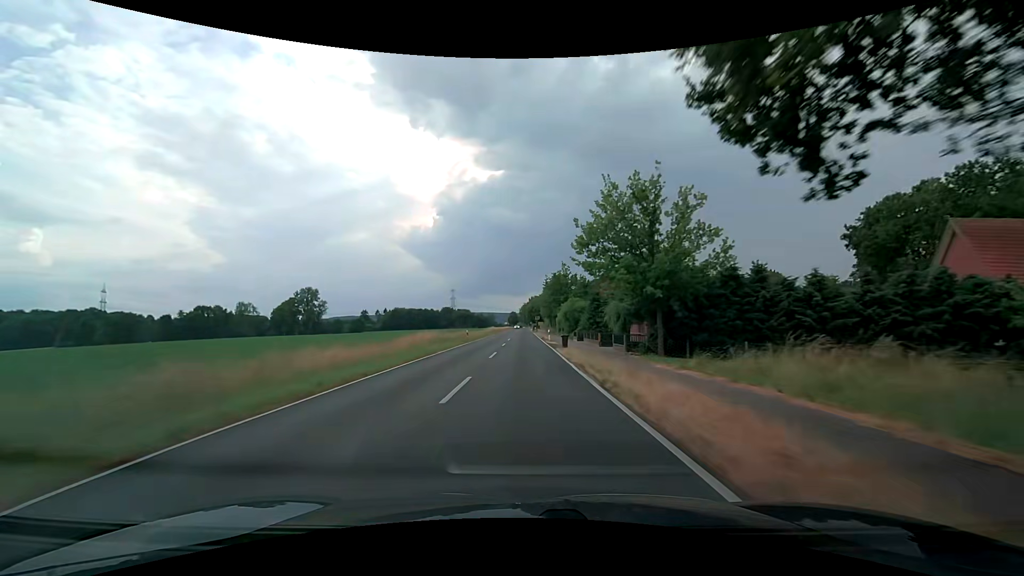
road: secondary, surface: asphalt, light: Day
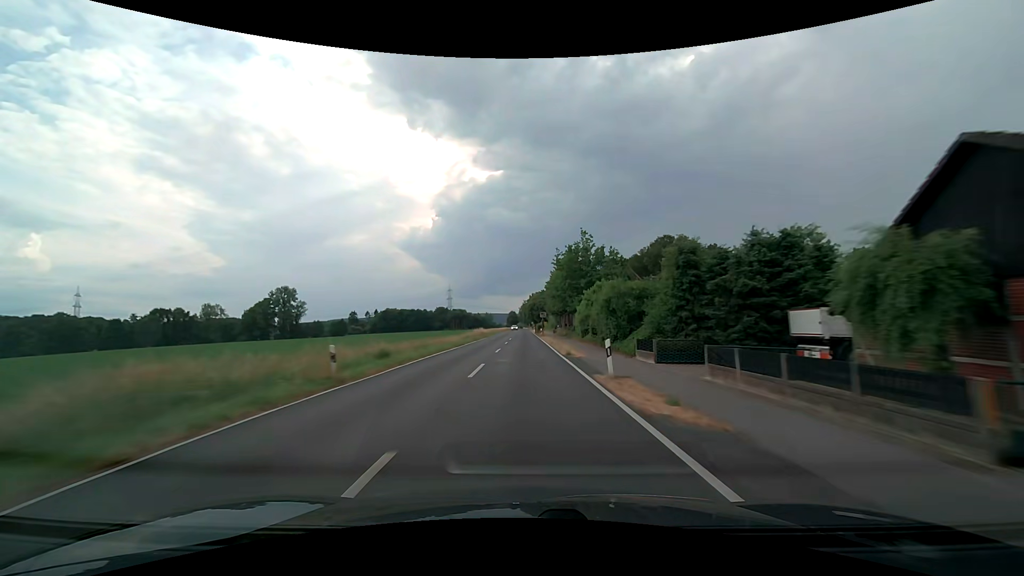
(+0.2, +31.6) m; 0°
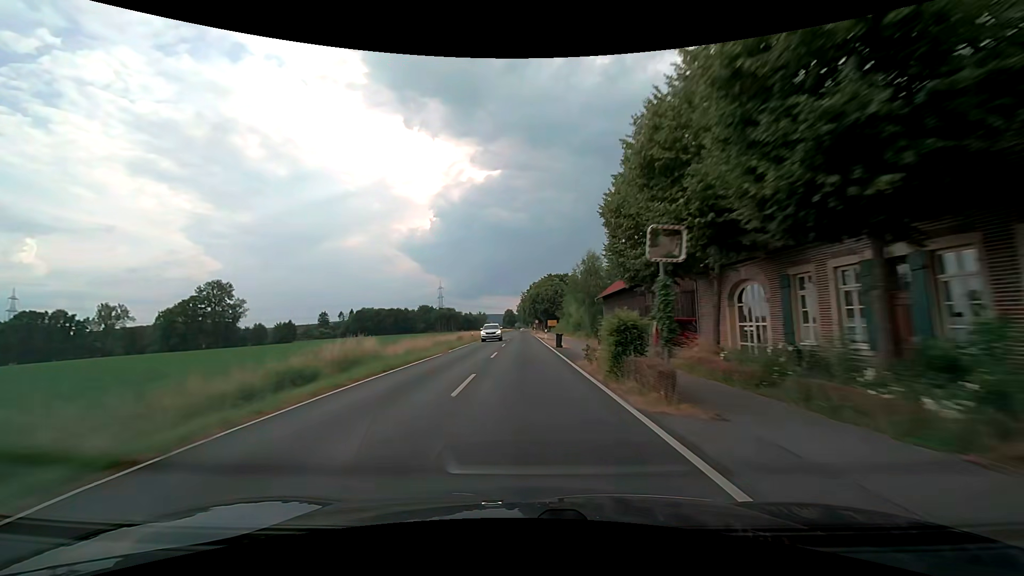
(-0.2, +63.1) m; 0°
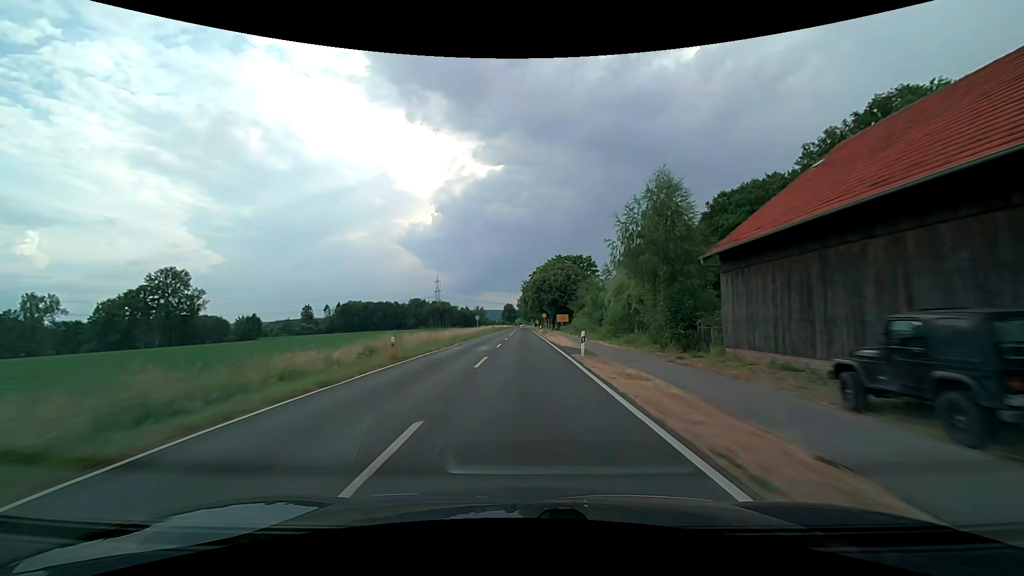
(-0.3, +30.9) m; -1°
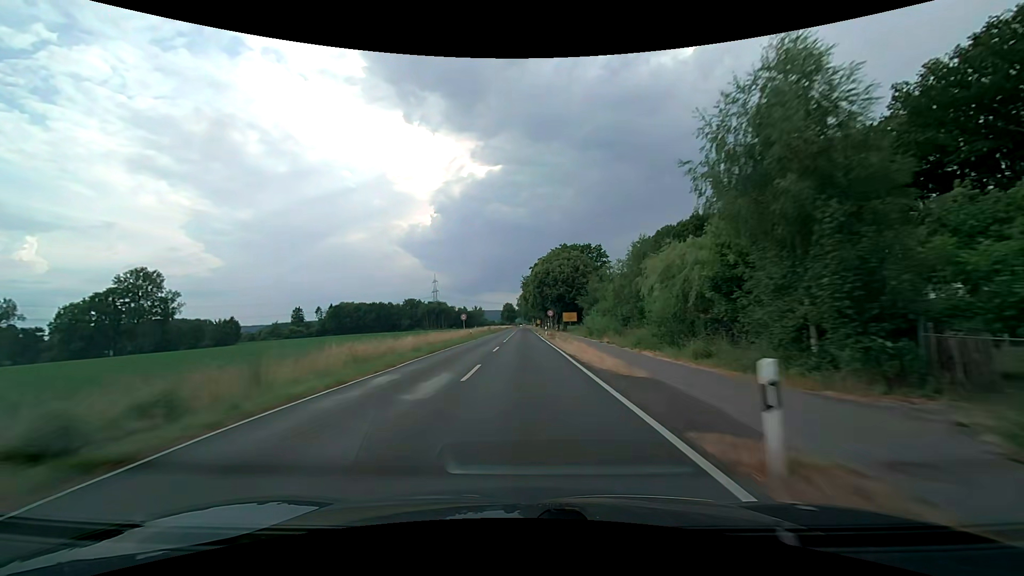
(0.0, +14.7) m; 0°
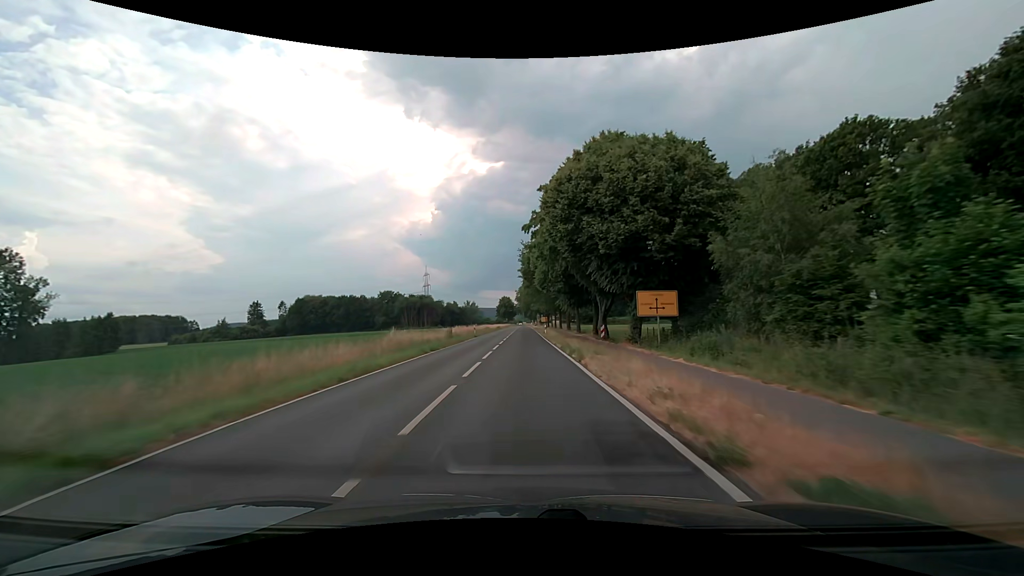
(-0.1, +52.6) m; 0°
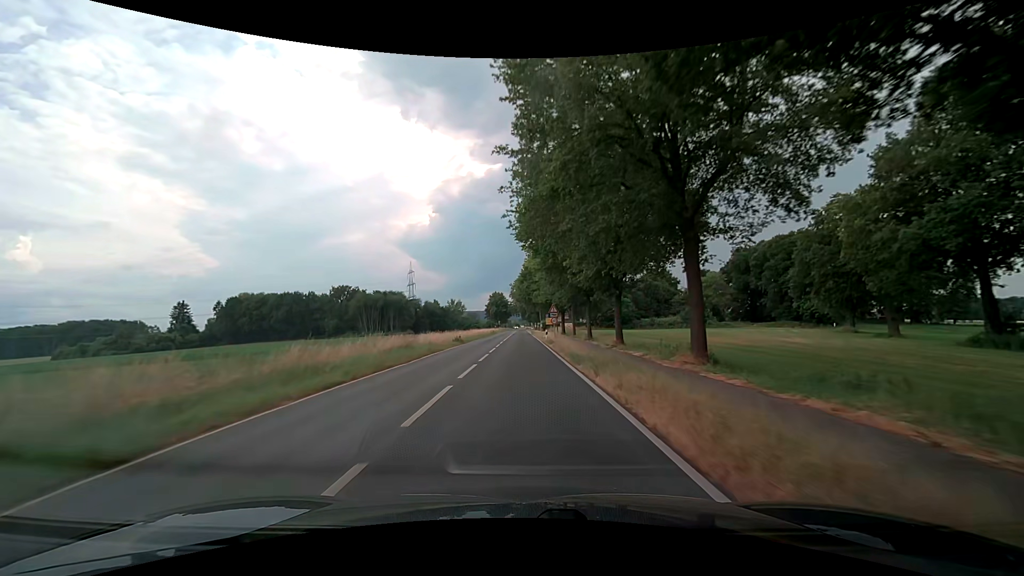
(0.0, +59.3) m; 0°
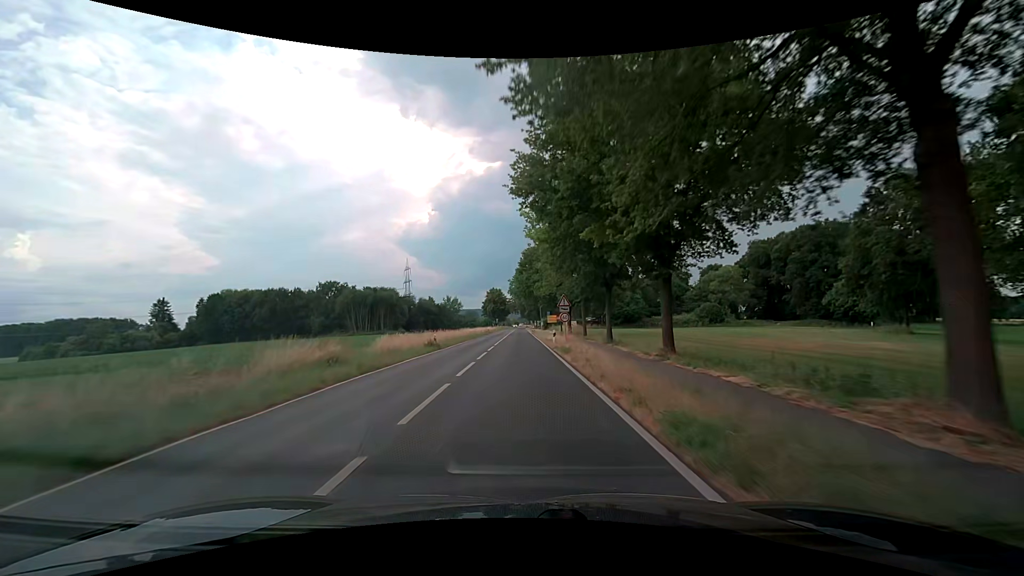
(+0.1, +11.7) m; +1°
(0, +10) (0, +20) (0, +30) (0, +40) (0, +50) (0, +60) (-1, +70) (-1, +80) (-1, +90) (-1, +100) m
